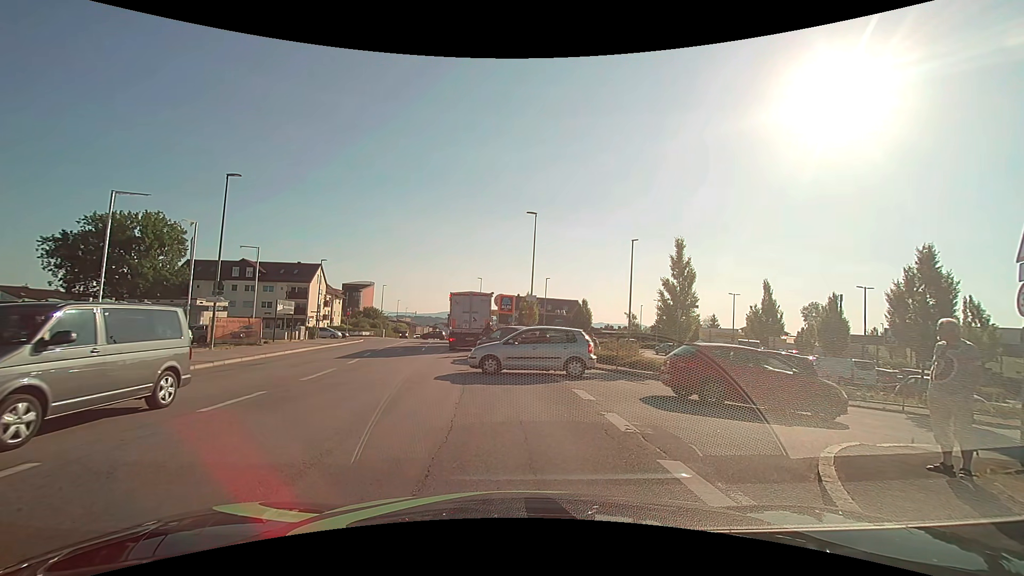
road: tertiary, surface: asphalt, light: Day
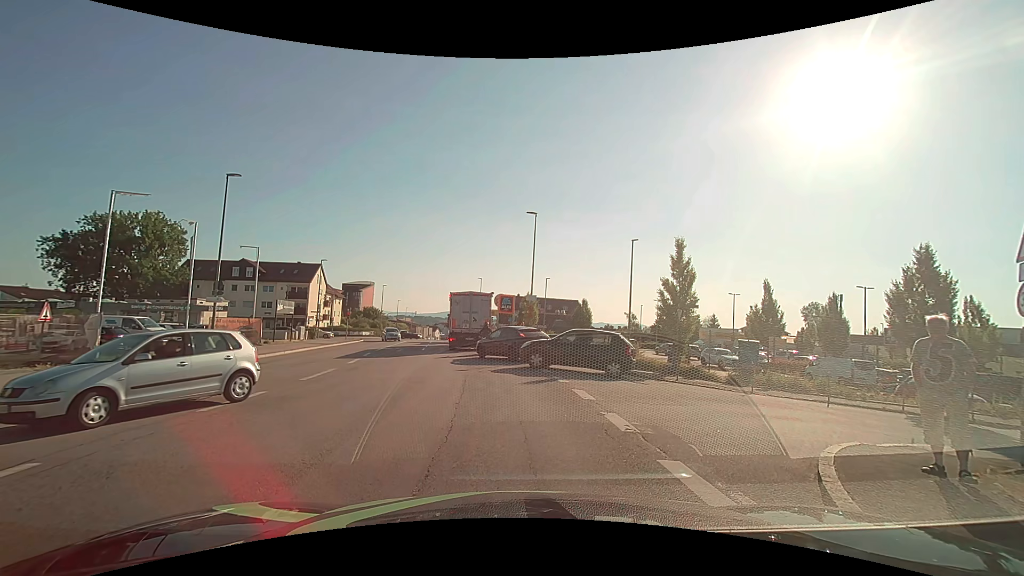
(0.0, 0.0) m; 0°
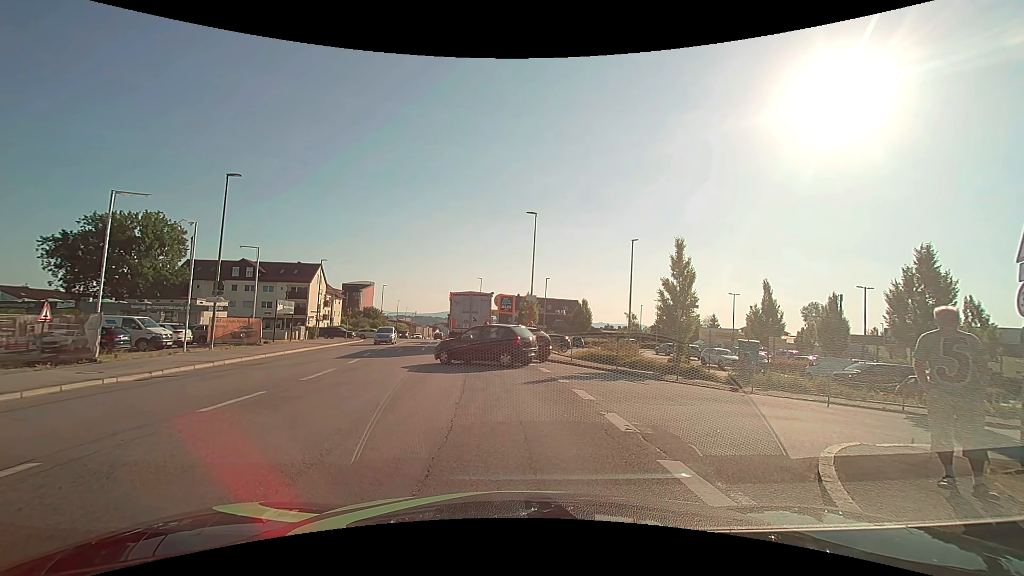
(0.0, 0.0) m; 0°
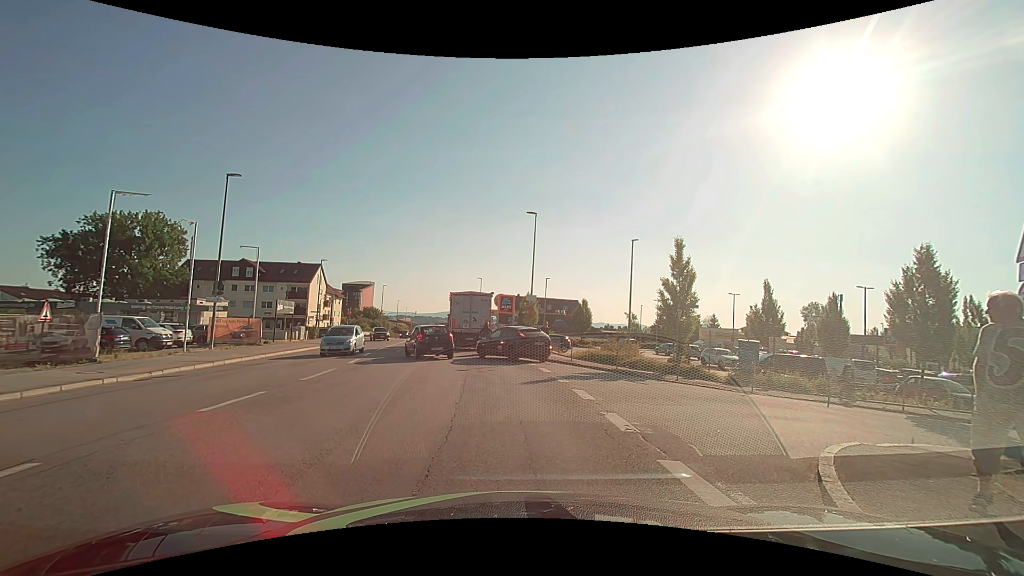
(0.0, 0.0) m; 0°
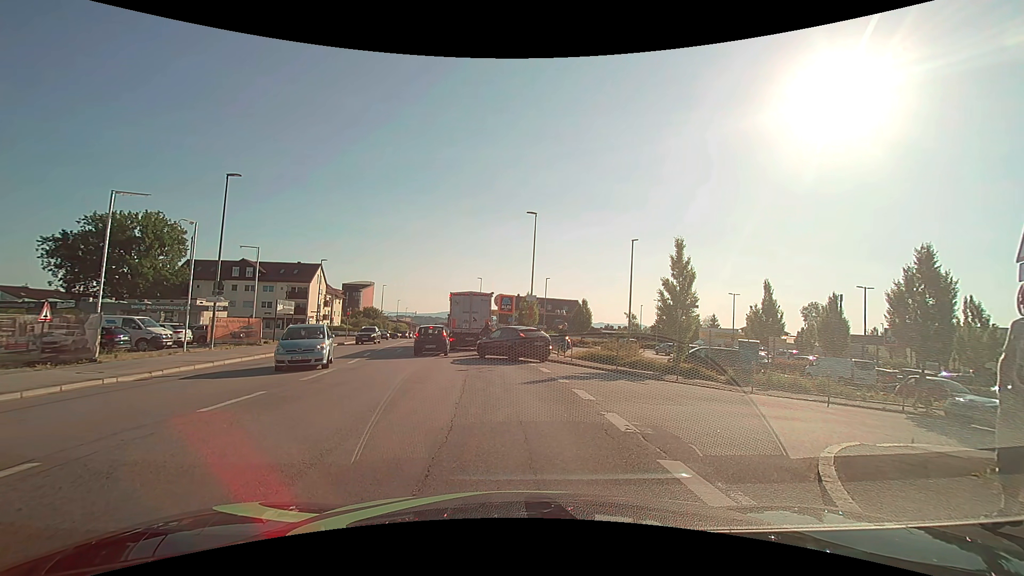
(0.0, 0.0) m; 0°
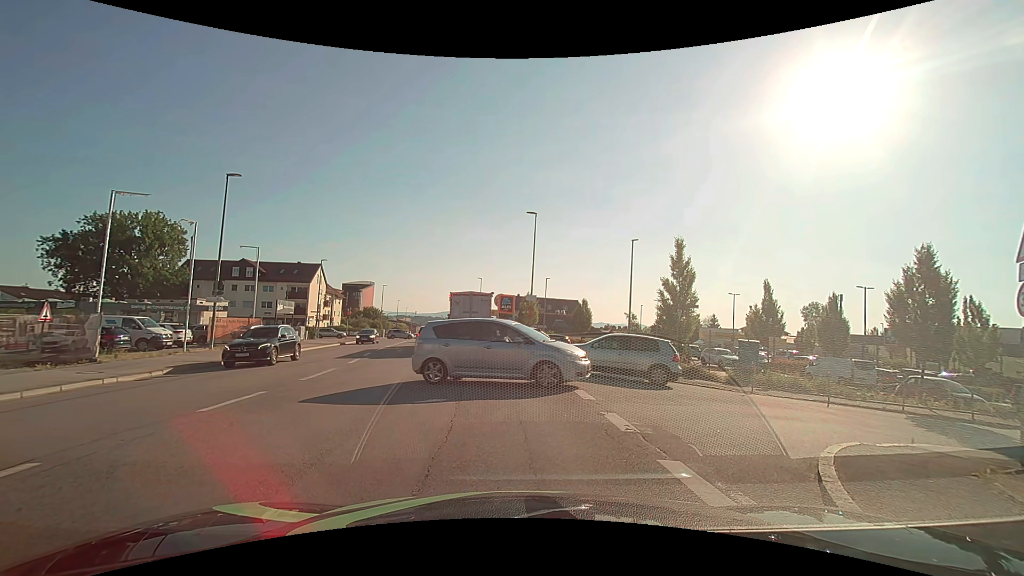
(0.0, 0.0) m; 0°
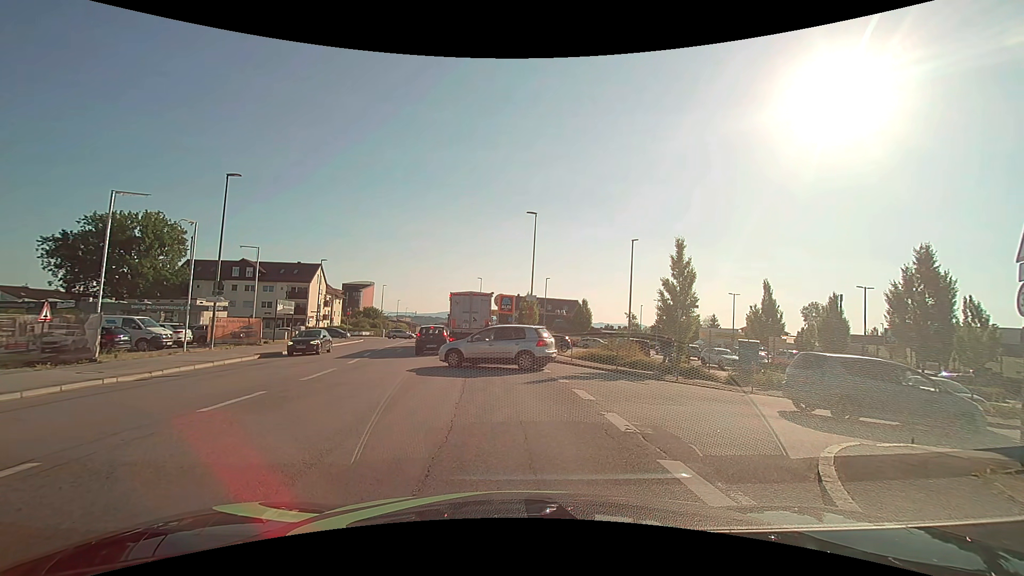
(0.0, 0.0) m; 0°
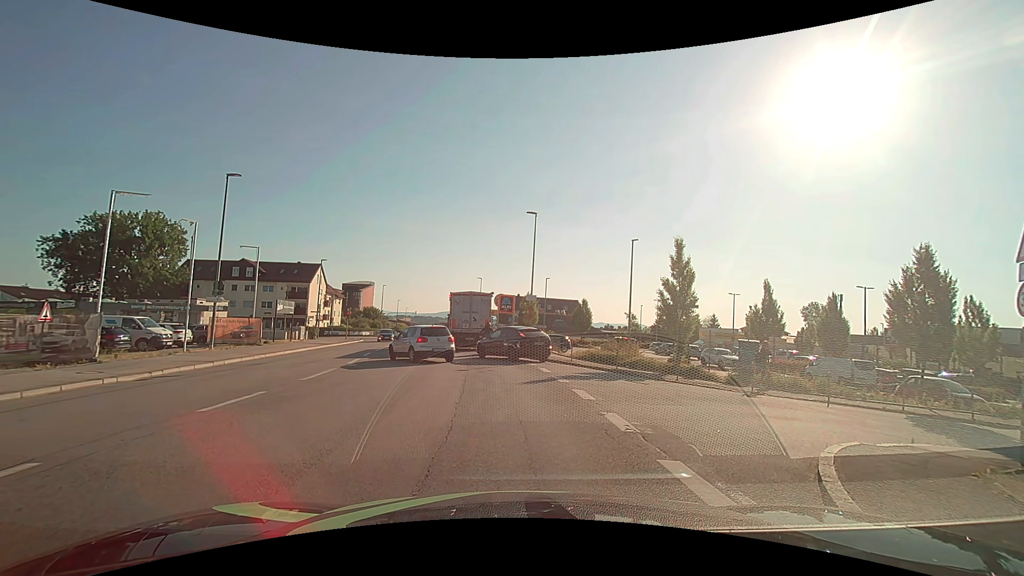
(0.0, 0.0) m; 0°
(0, +10) (-1, +20) (-2, +30) (-3, +40) (-5, +50) (-6, +60) (-8, +69) (-9, +79) (-11, +89) (-13, +99) m
